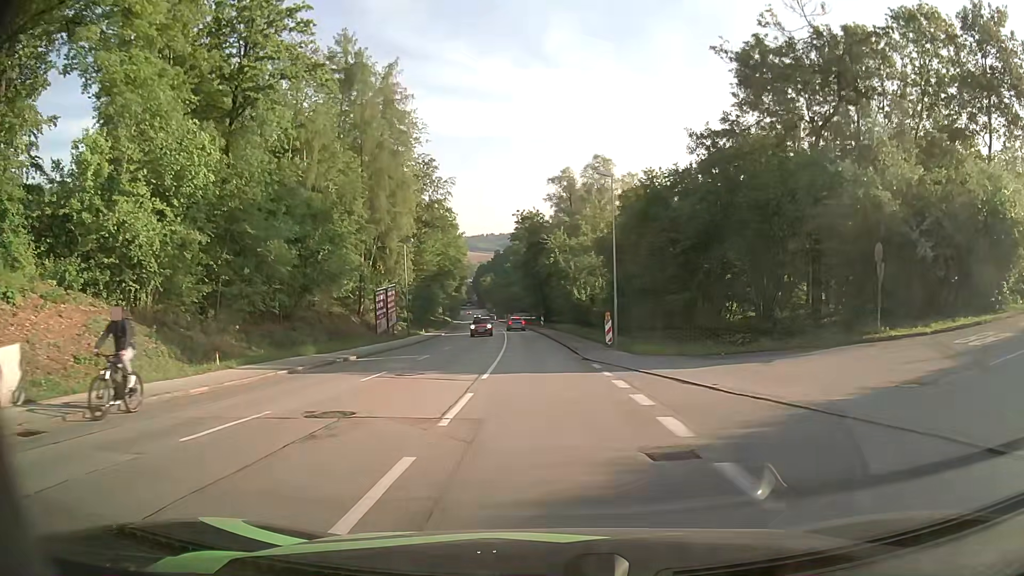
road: tertiary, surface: asphalt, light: Day
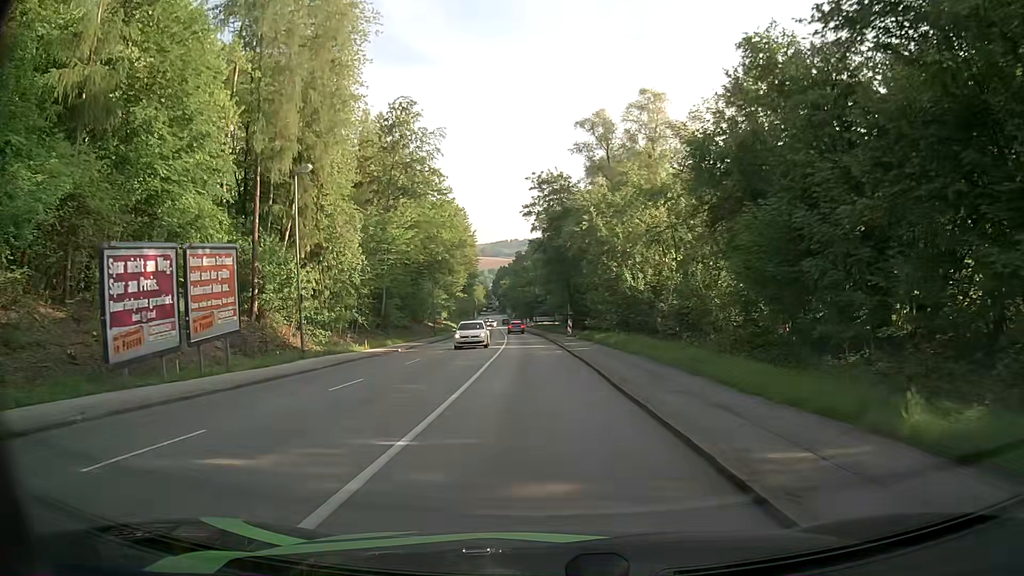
(-0.4, +29.0) m; -2°
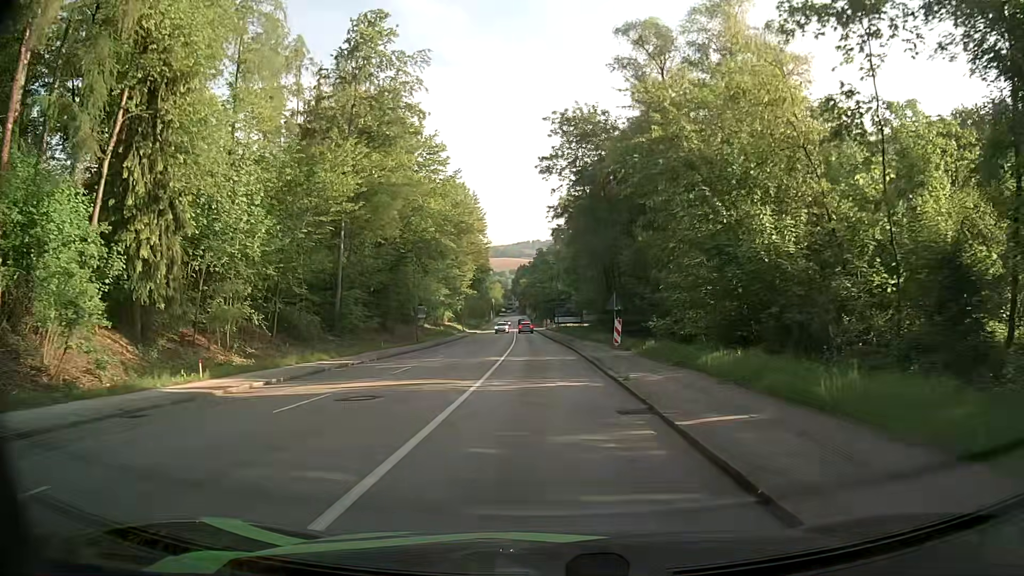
(-0.4, +22.0) m; -2°
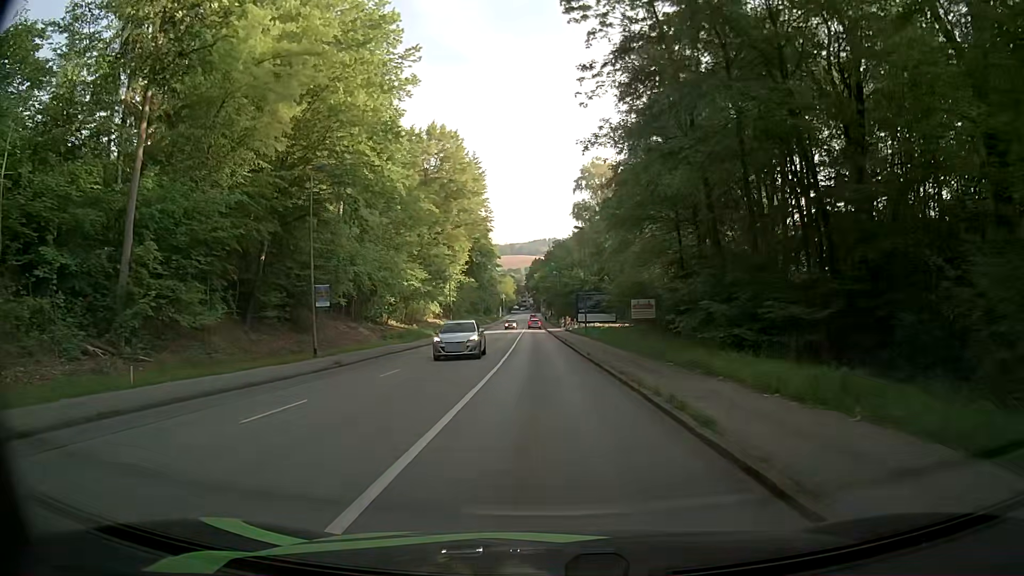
(-0.7, +28.4) m; -1°
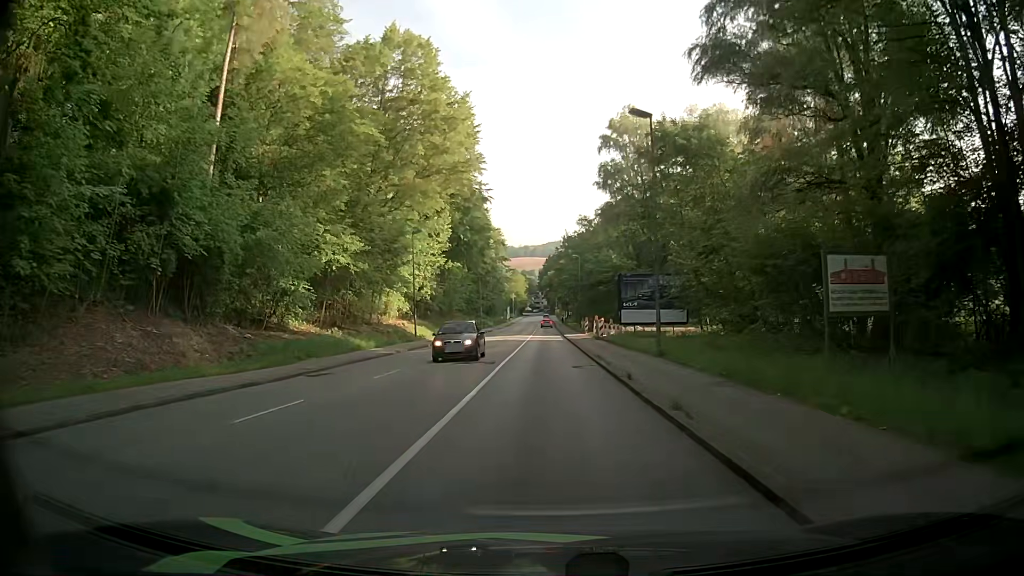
(-0.5, +28.1) m; -2°
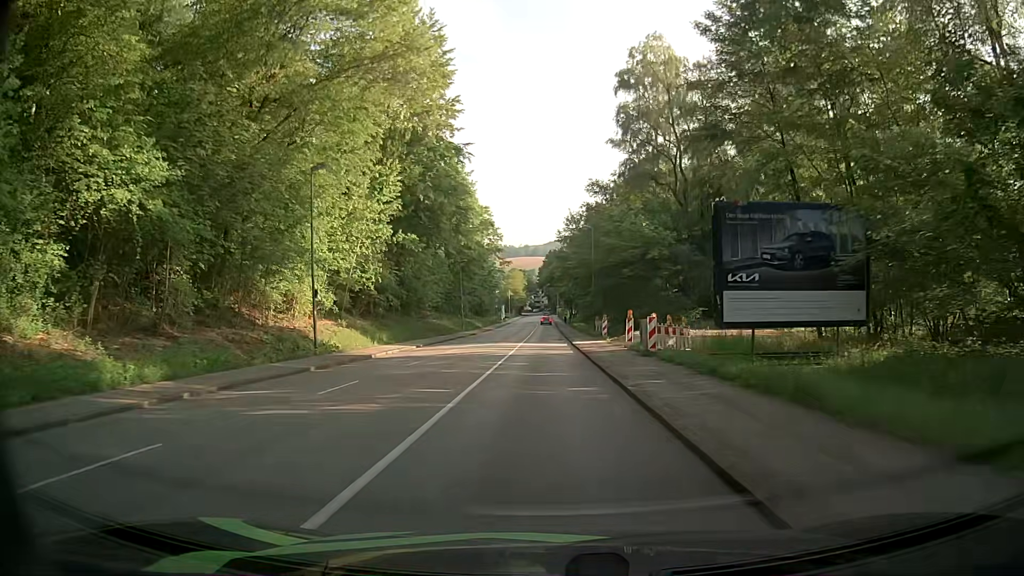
(0.0, +22.0) m; 0°
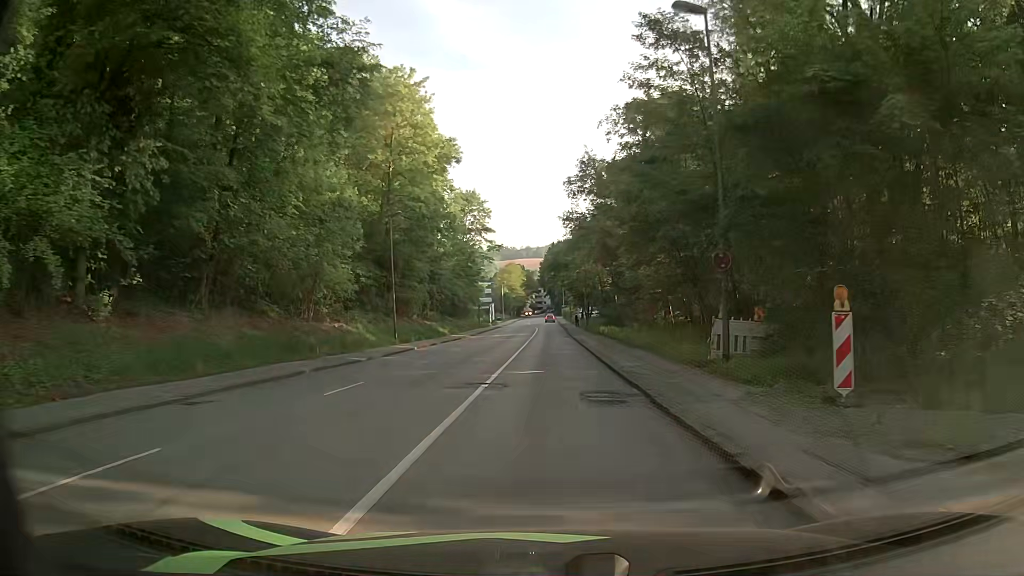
(-0.4, +36.3) m; 0°
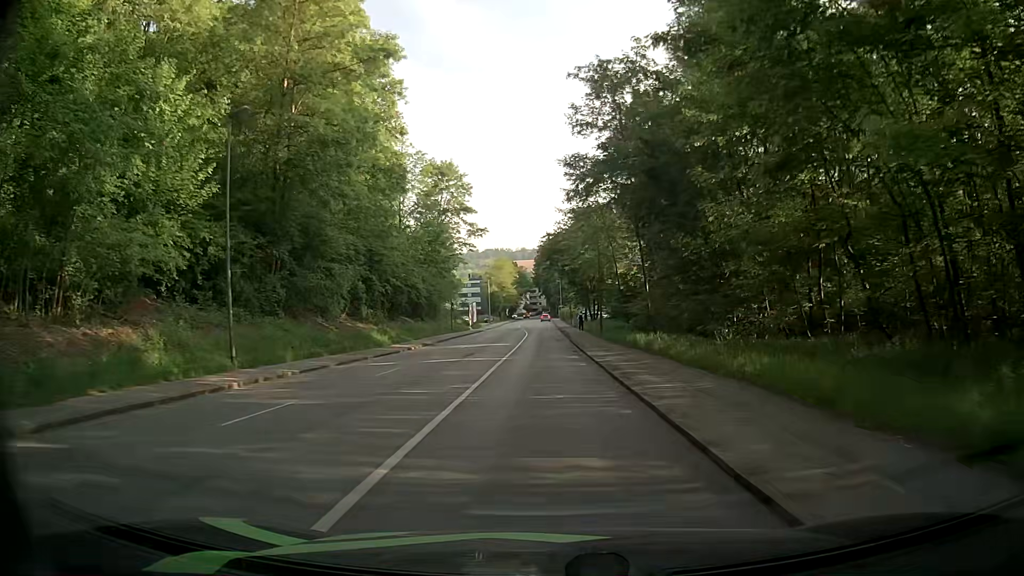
(-0.1, +21.6) m; 0°
(0, +10) (0, +20) (0, +30) (0, +40) (0, +50) (0, +60) (0, +70) (0, +80) (0, +90) (0, +100) m
